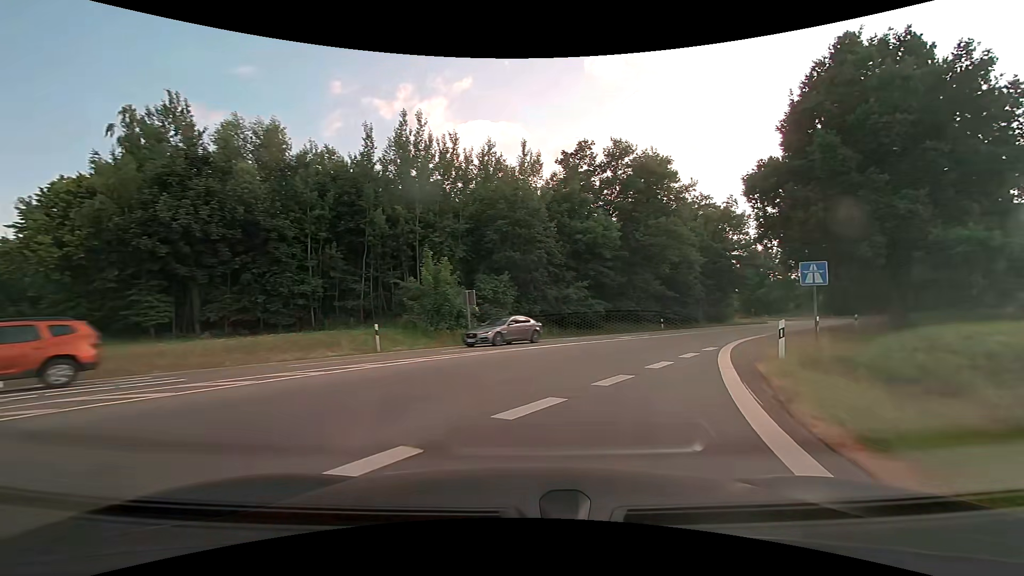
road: motorway_link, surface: asphalt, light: Day
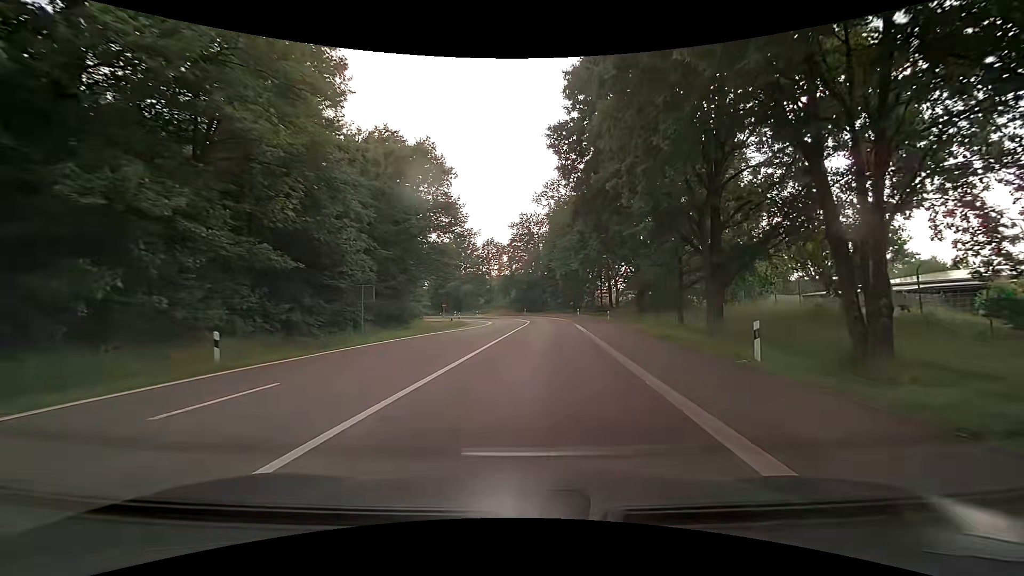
(+11.4, +30.7) m; +34°
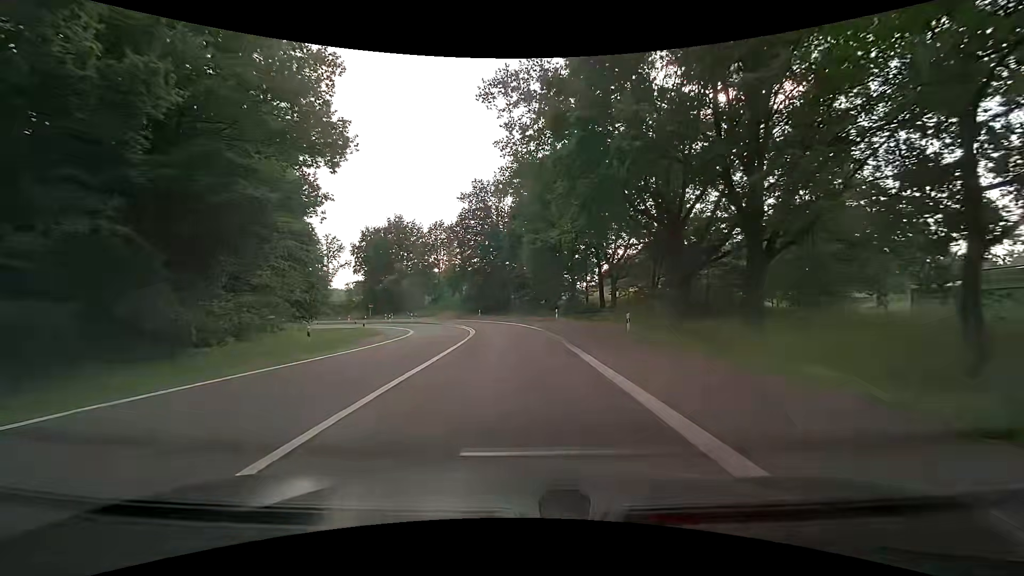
(+1.4, +24.8) m; +4°
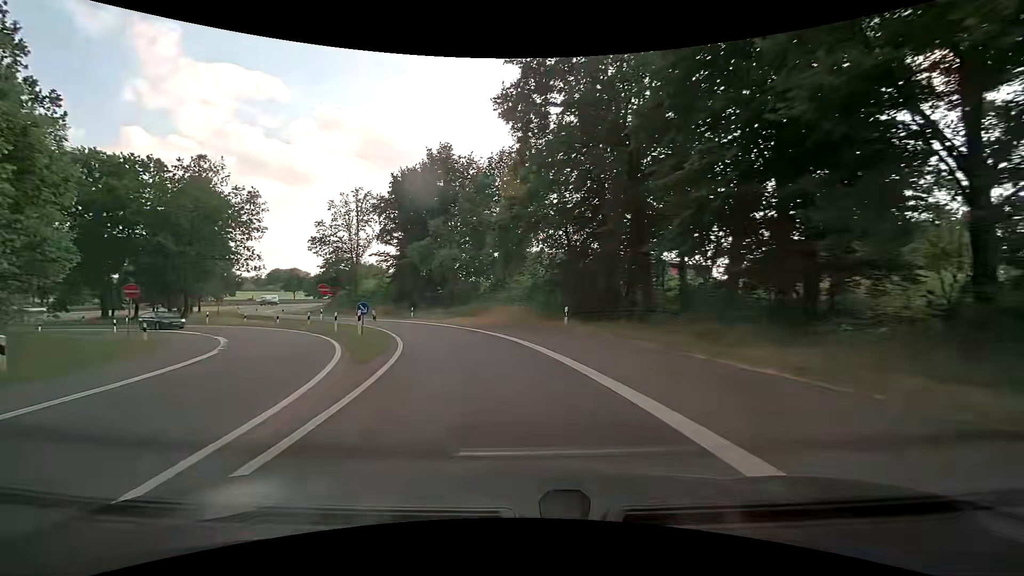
(-2.2, +43.5) m; -11°
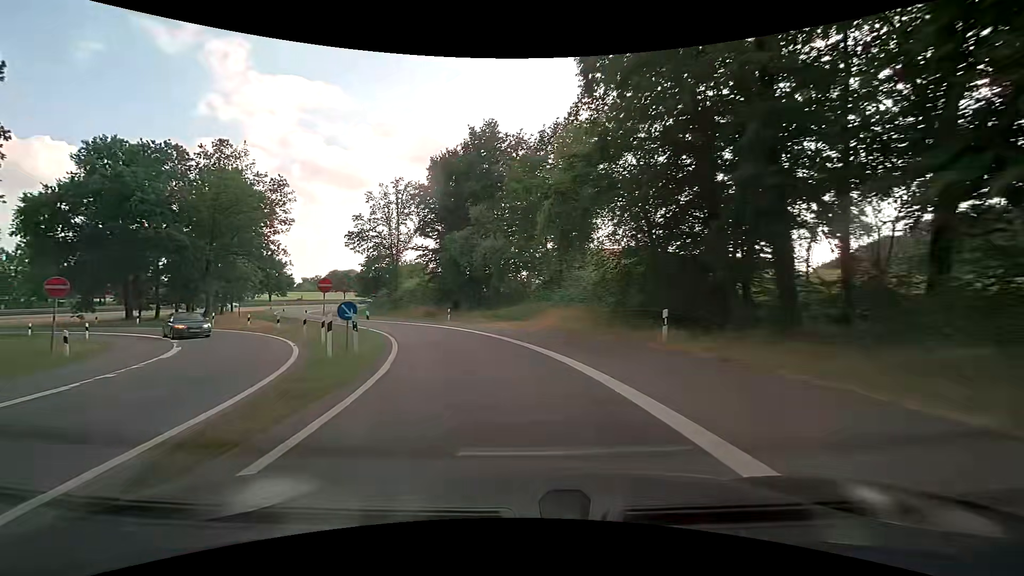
(-0.4, +8.6) m; -6°
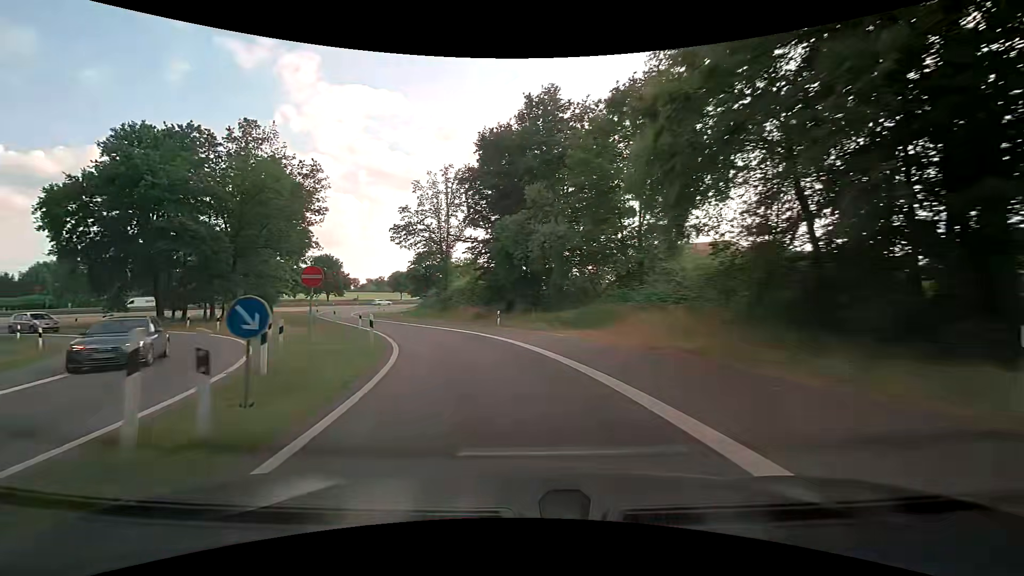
(-0.4, +8.5) m; -7°
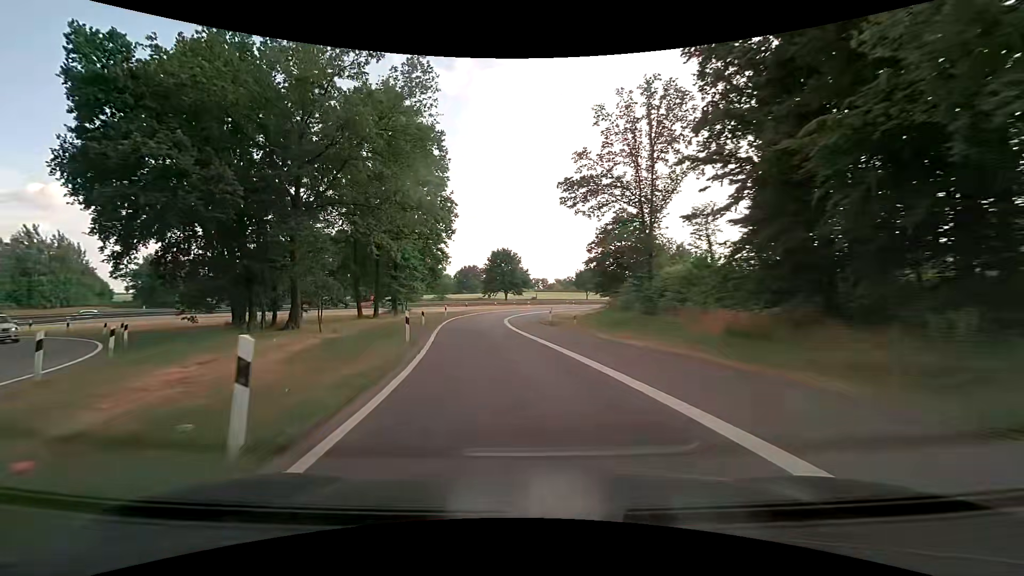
(-4.4, +24.6) m; -21°
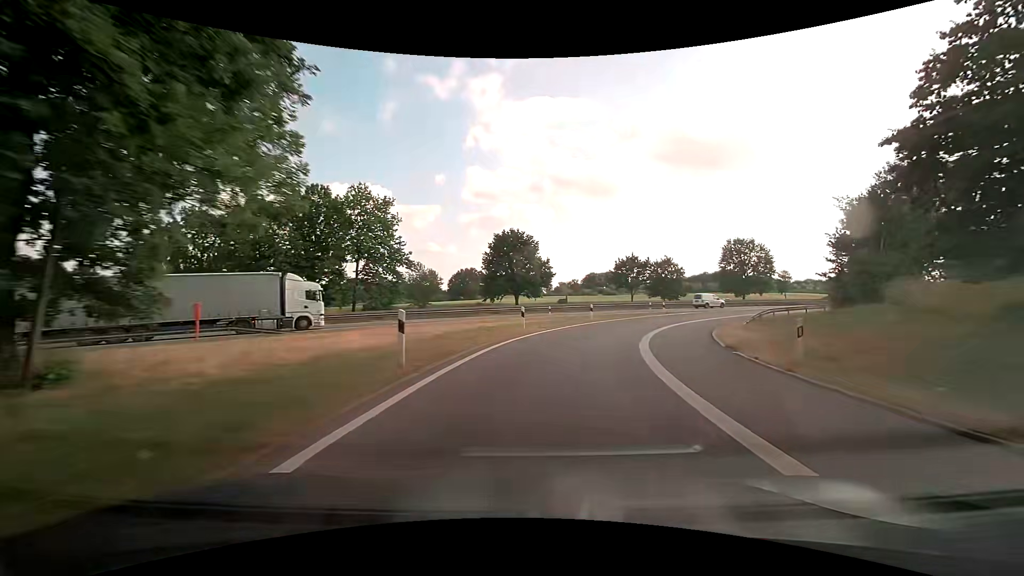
(-4.4, +43.0) m; -1°
